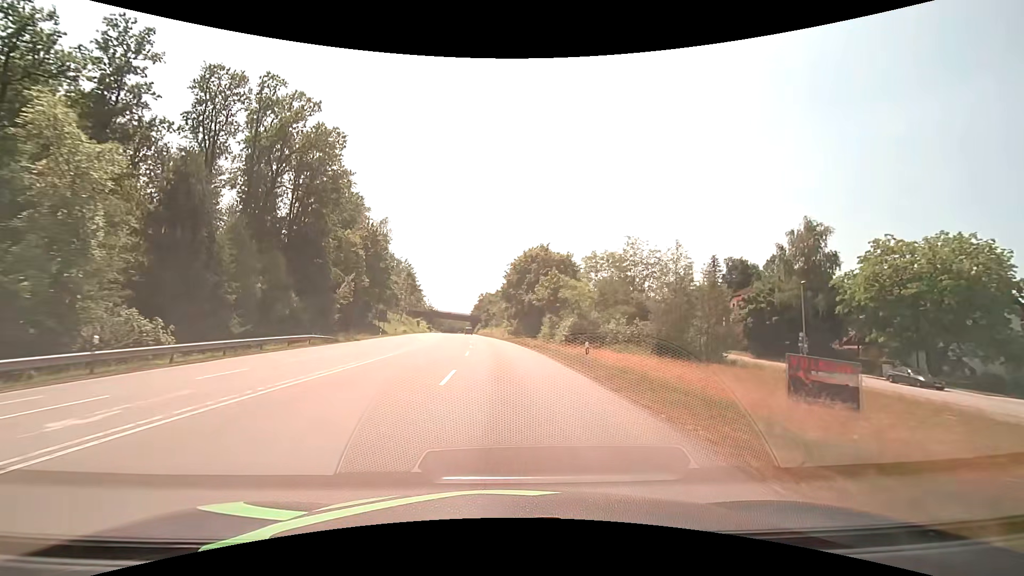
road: secondary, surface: asphalt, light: Day
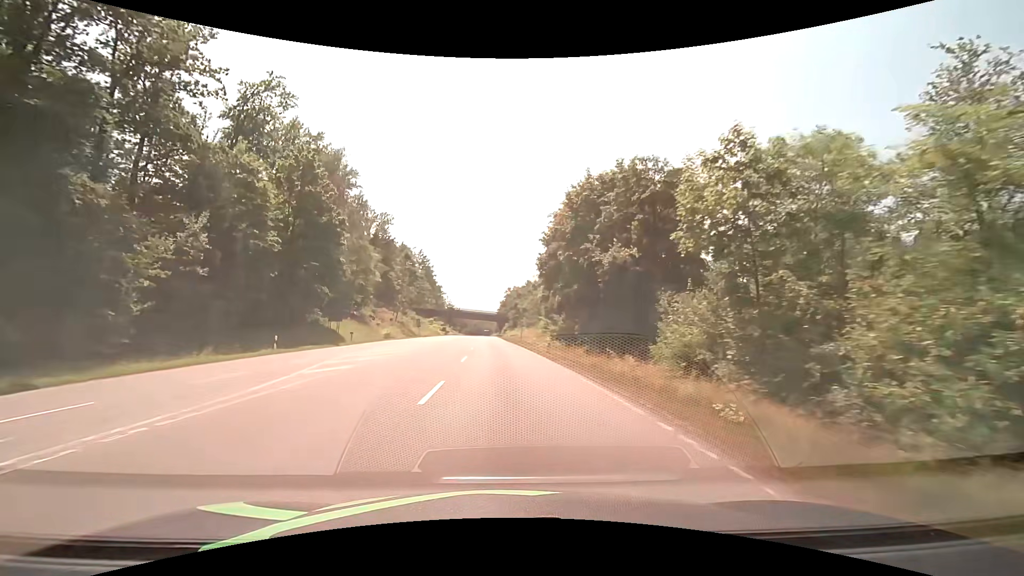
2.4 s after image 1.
(-1.2, +37.3) m; -4°
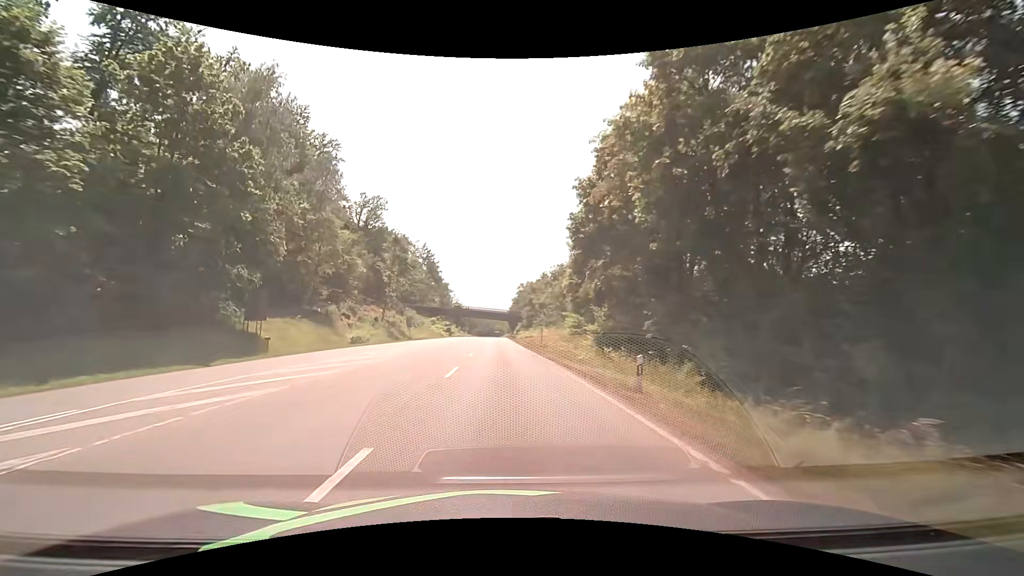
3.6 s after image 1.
(-0.1, +18.7) m; -1°
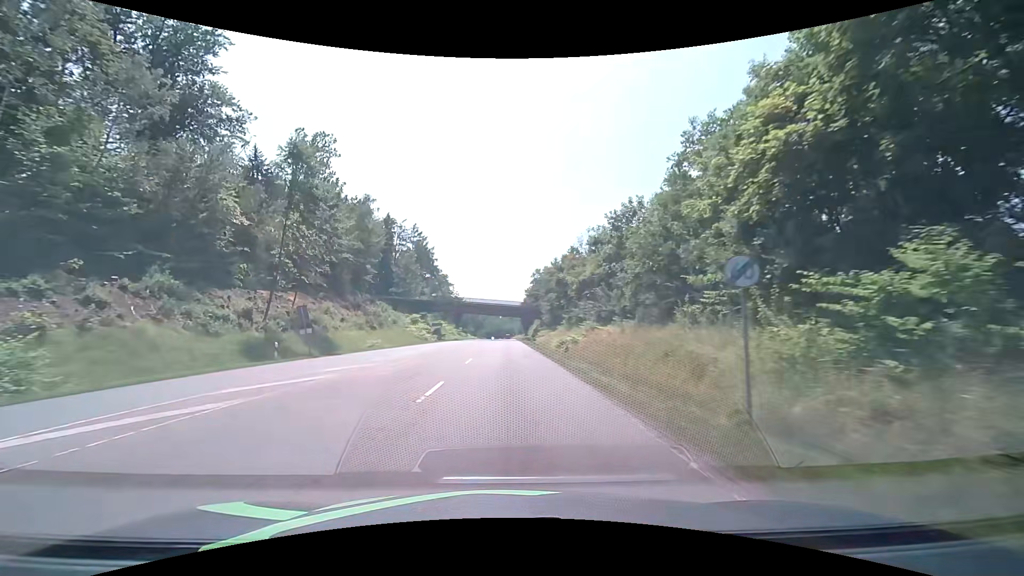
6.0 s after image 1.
(-0.7, +39.5) m; -1°
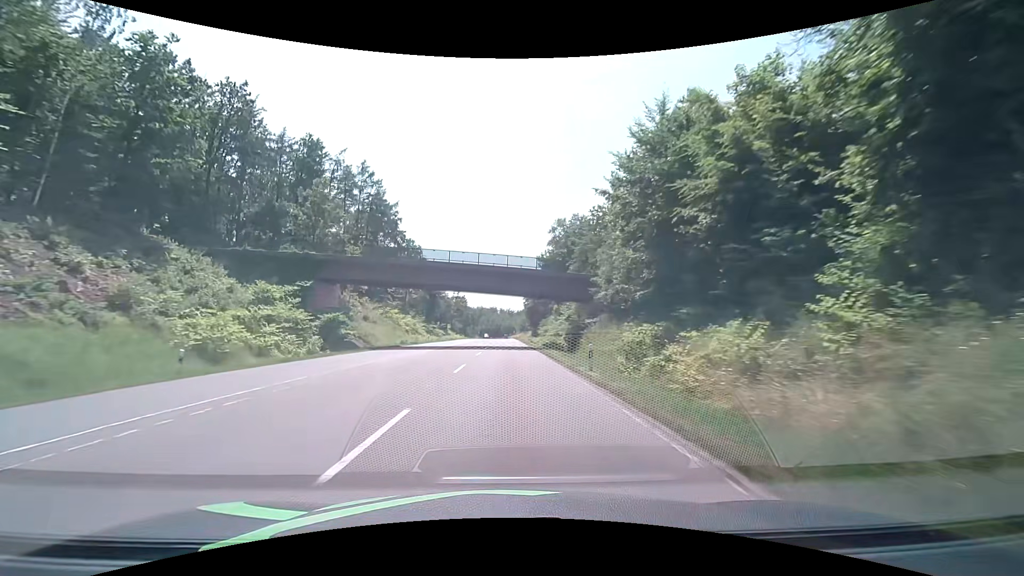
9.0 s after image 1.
(-0.2, +56.5) m; 0°
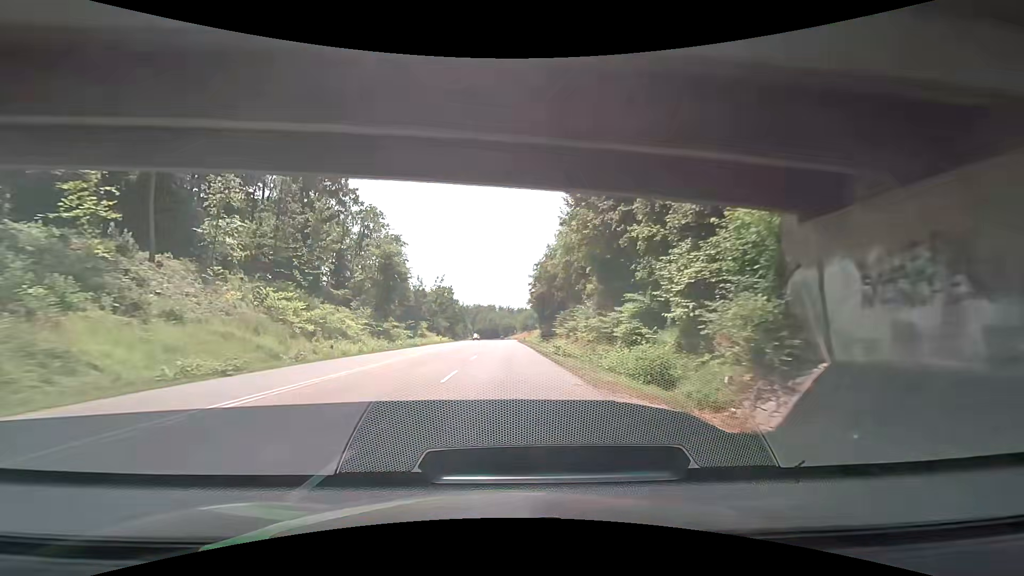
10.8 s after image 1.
(0.0, +37.5) m; 0°
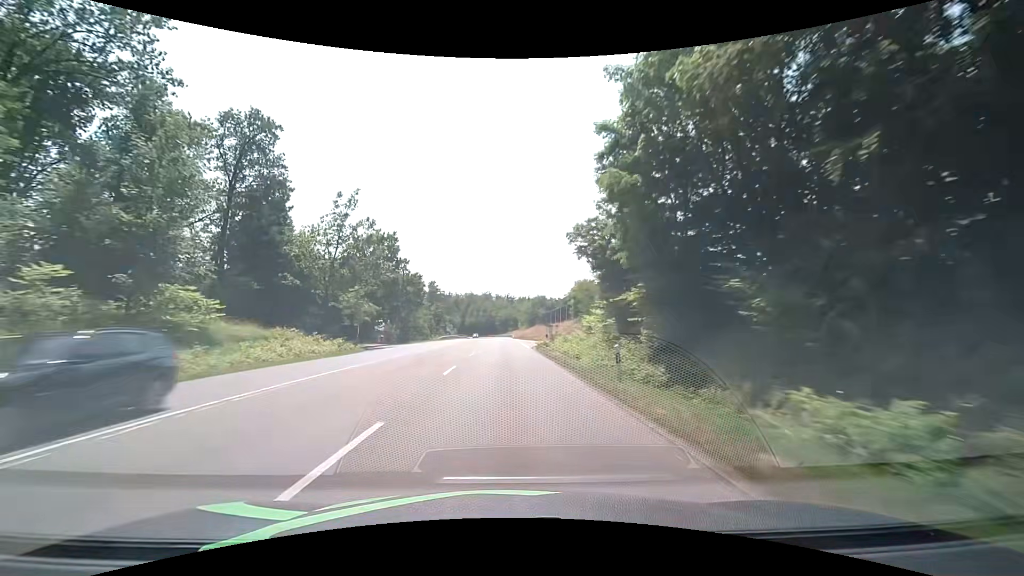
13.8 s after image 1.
(-0.5, +67.9) m; 0°
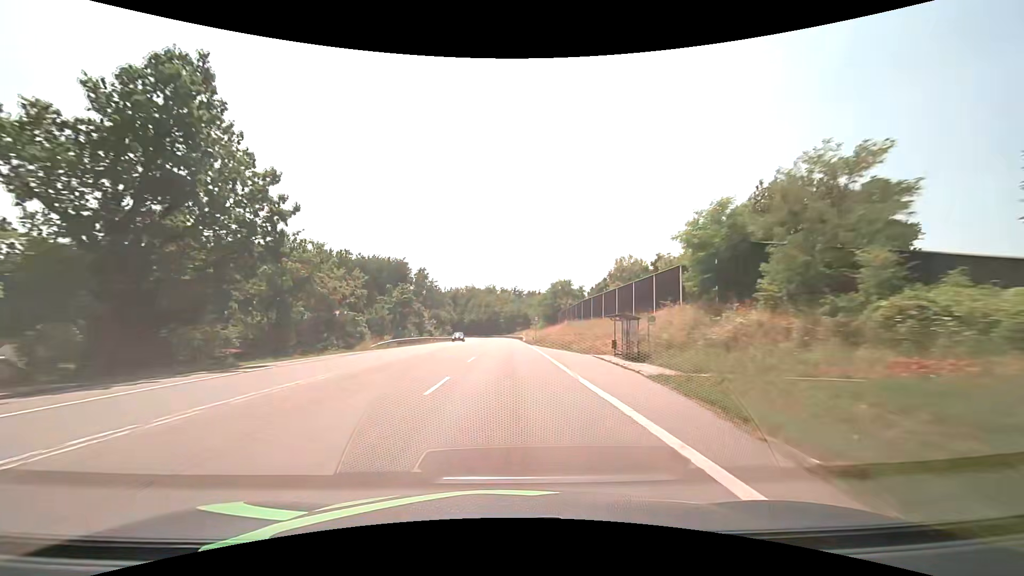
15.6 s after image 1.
(-0.4, +43.9) m; -1°
(0, +10) (0, +20) (0, +30) (0, +40) (0, +50) (0, +60) (0, +70) (0, +80) (0, +90) (0, +100) m
